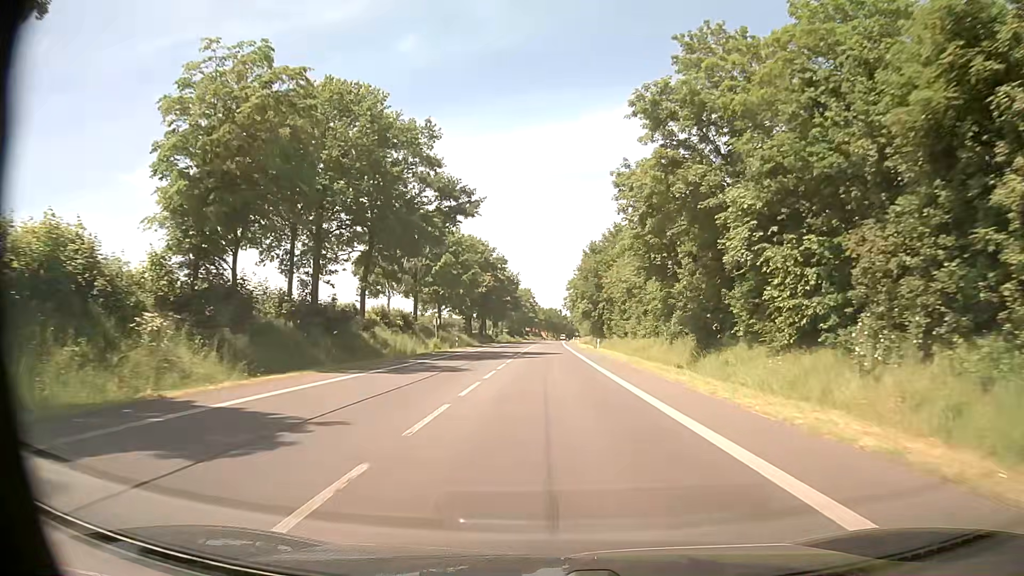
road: primary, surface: asphalt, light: Day
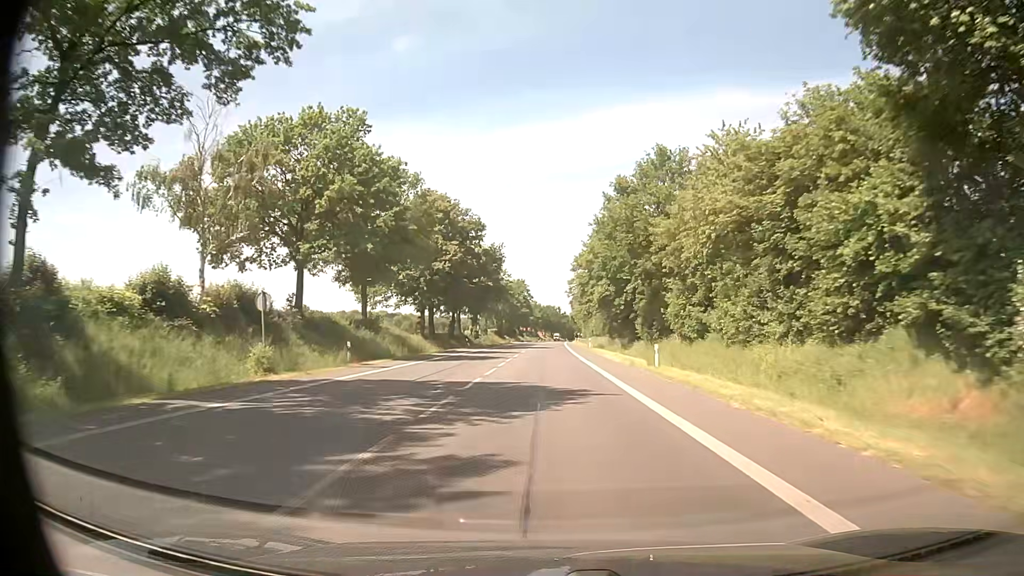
(+0.1, +33.5) m; 0°
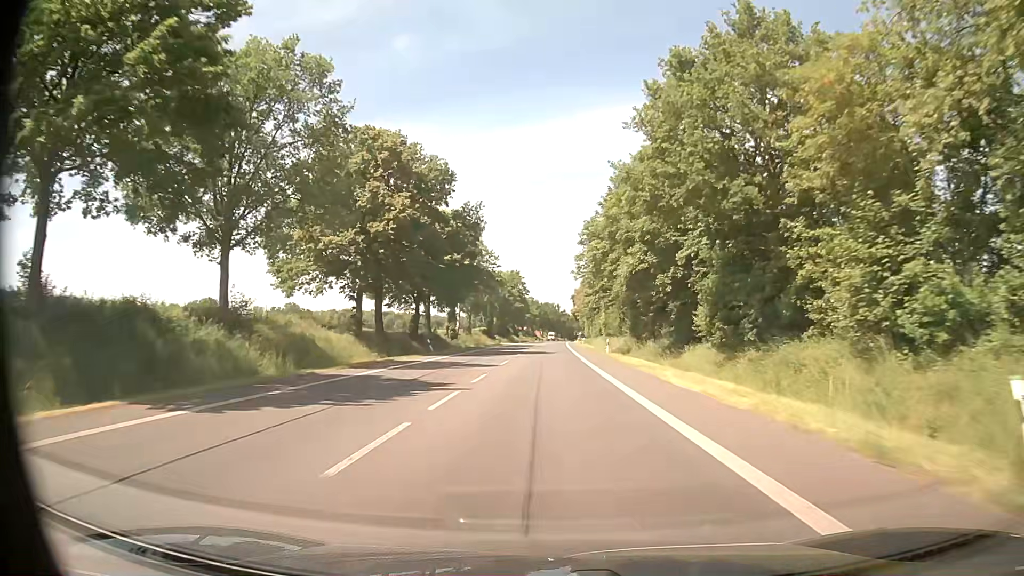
(+0.1, +22.3) m; +1°
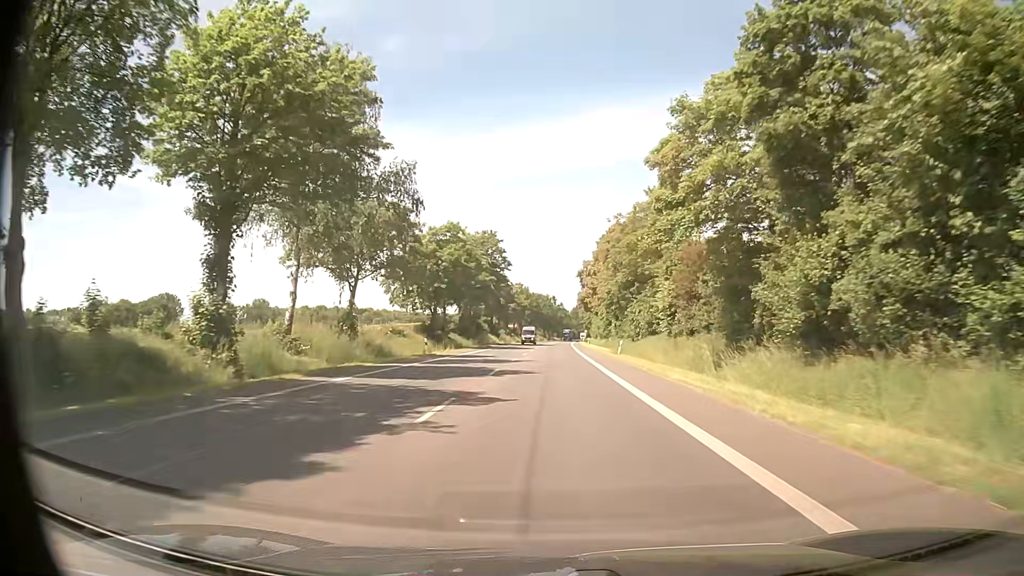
(0.0, +55.8) m; 0°
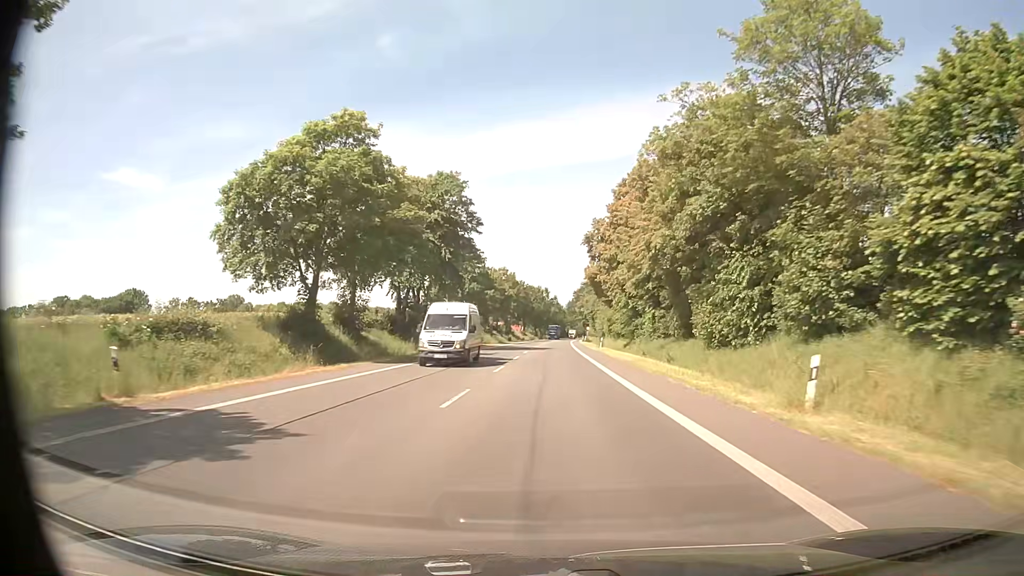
(+0.3, +33.5) m; +1°
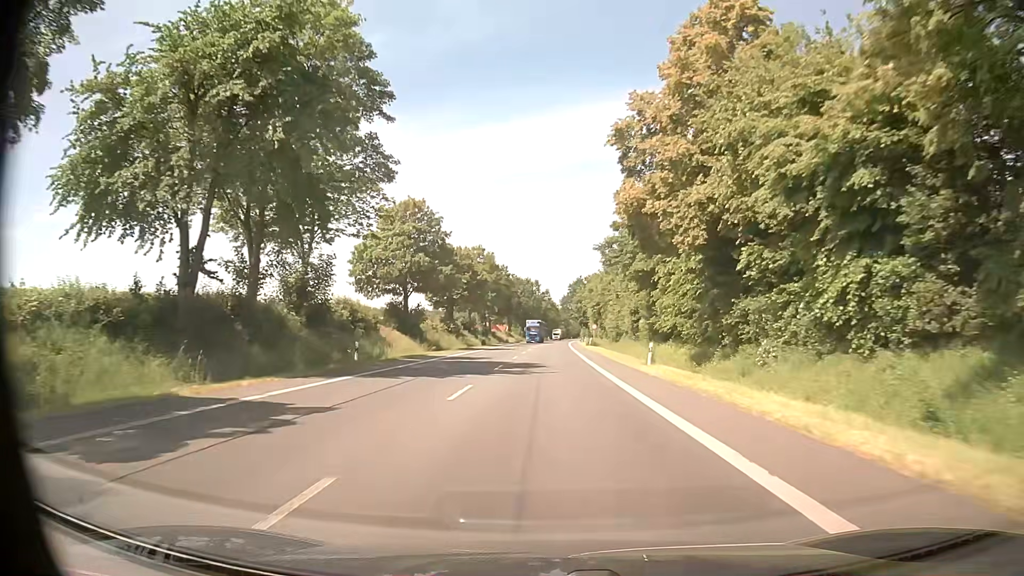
(0.0, +33.5) m; 0°
(0, +10) (0, +20) (0, +30) (0, +40) (0, +50) (0, +60) (+1, +70) (+1, +80) (+1, +90) (+1, +100) m
